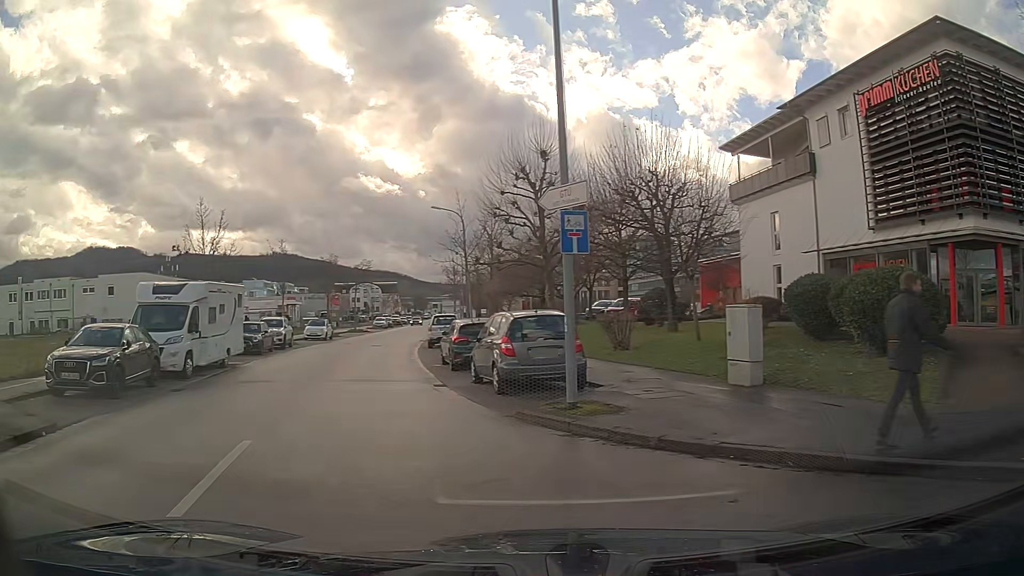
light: Day
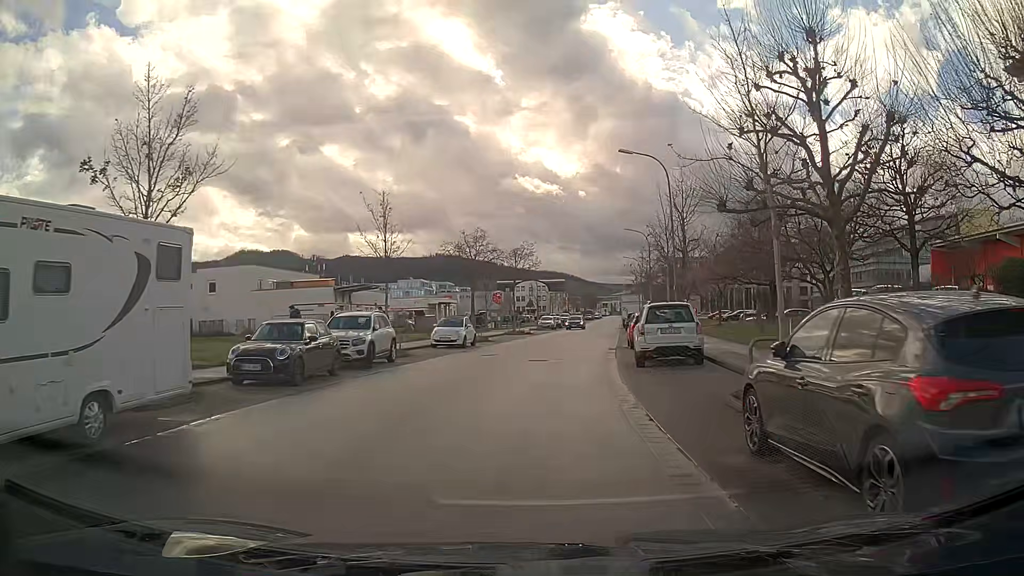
(-2.4, +15.7) m; -11°
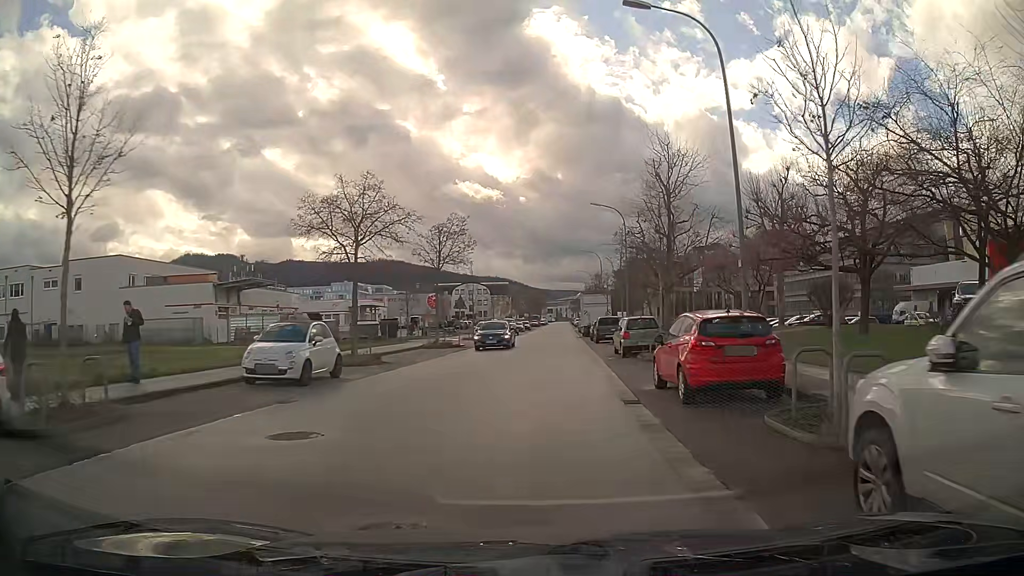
(+0.8, +16.9) m; +5°
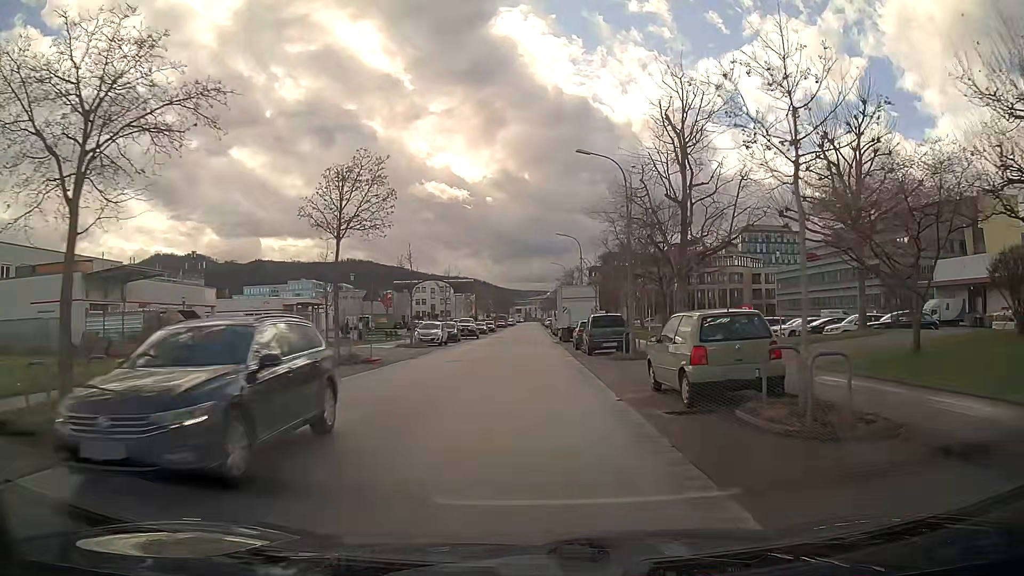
(+0.4, +14.6) m; +2°
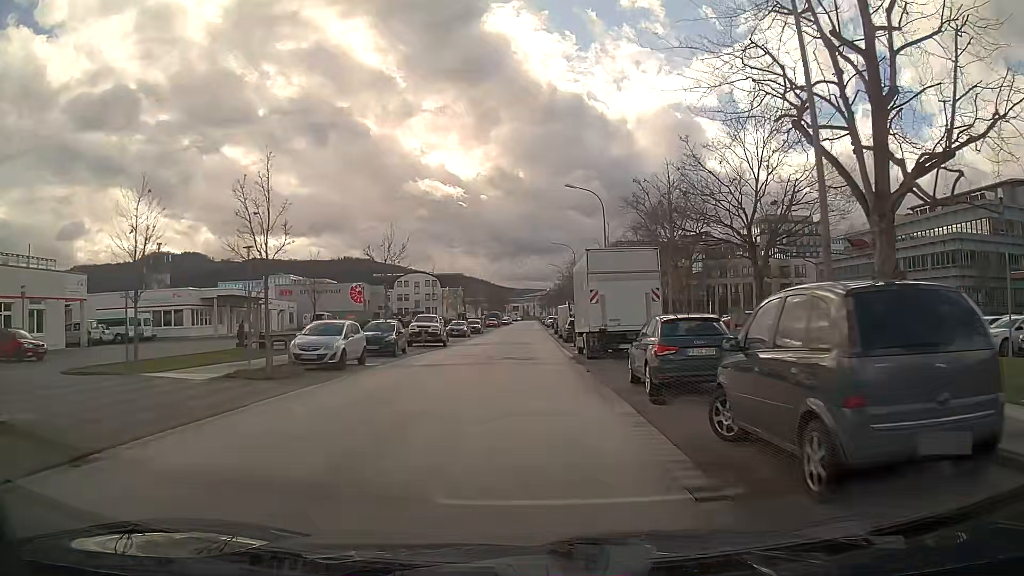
(+0.1, +21.6) m; 0°
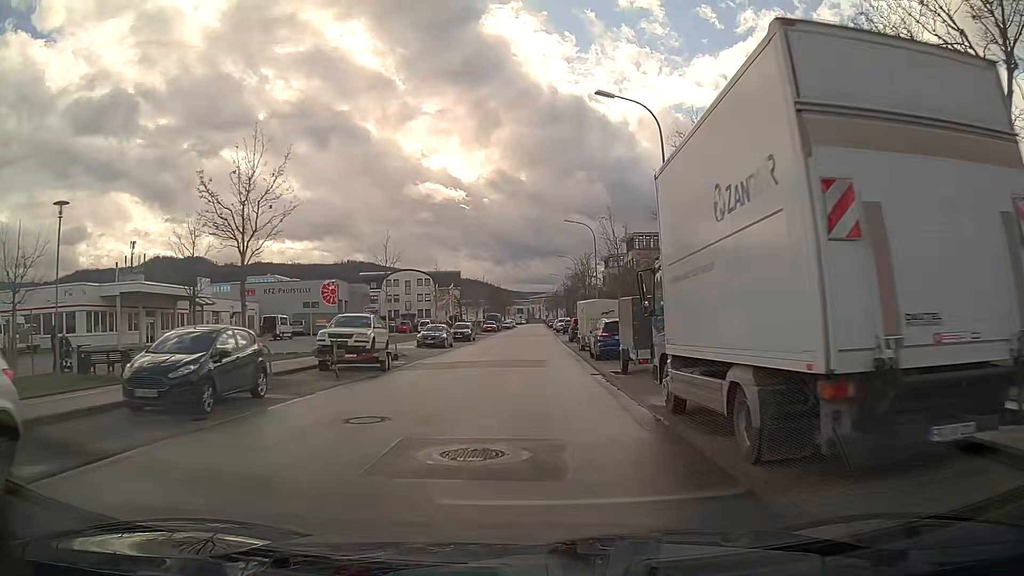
(0.0, +17.3) m; 0°
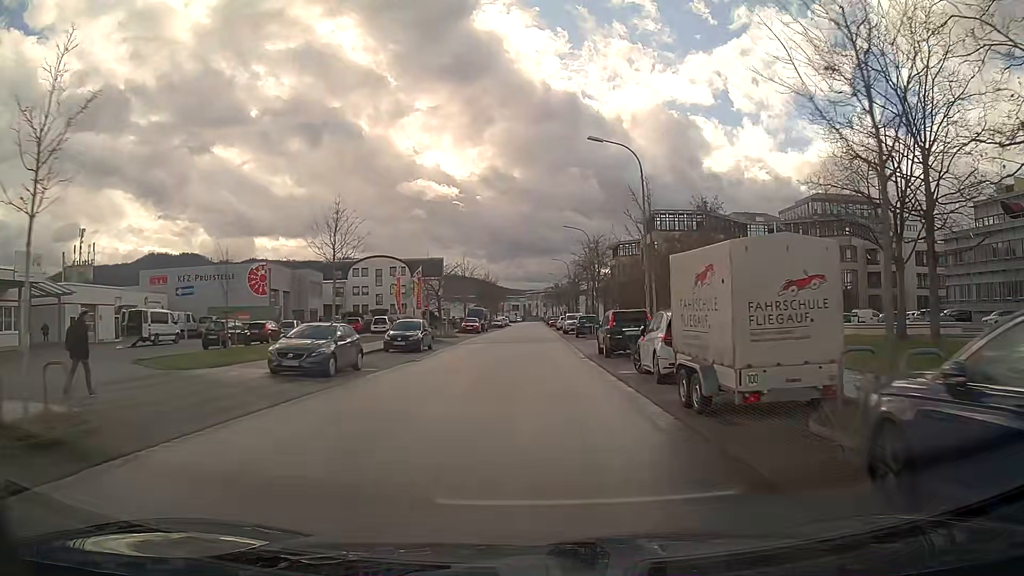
(0.0, +23.5) m; 0°
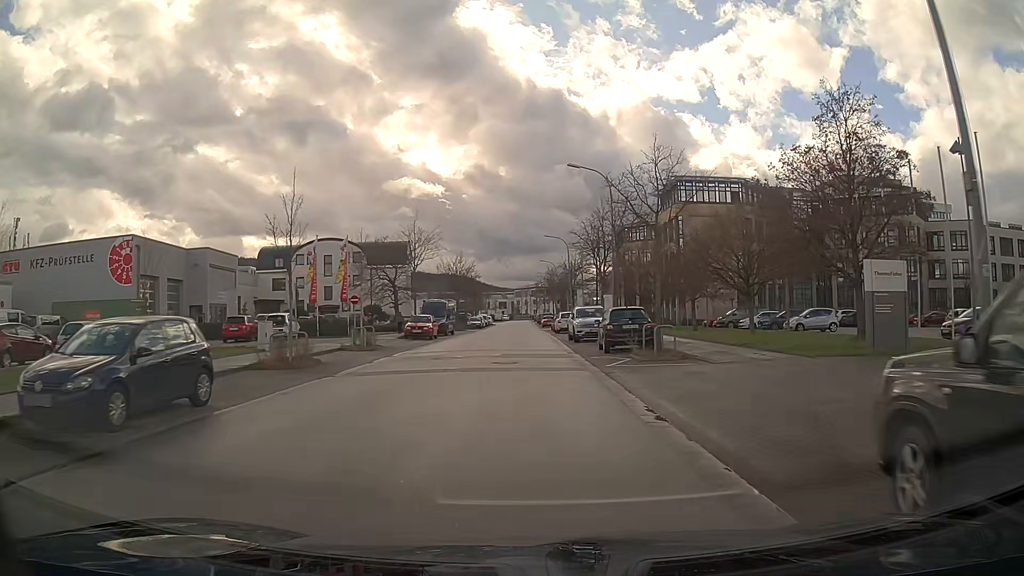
(+0.1, +23.0) m; 0°
